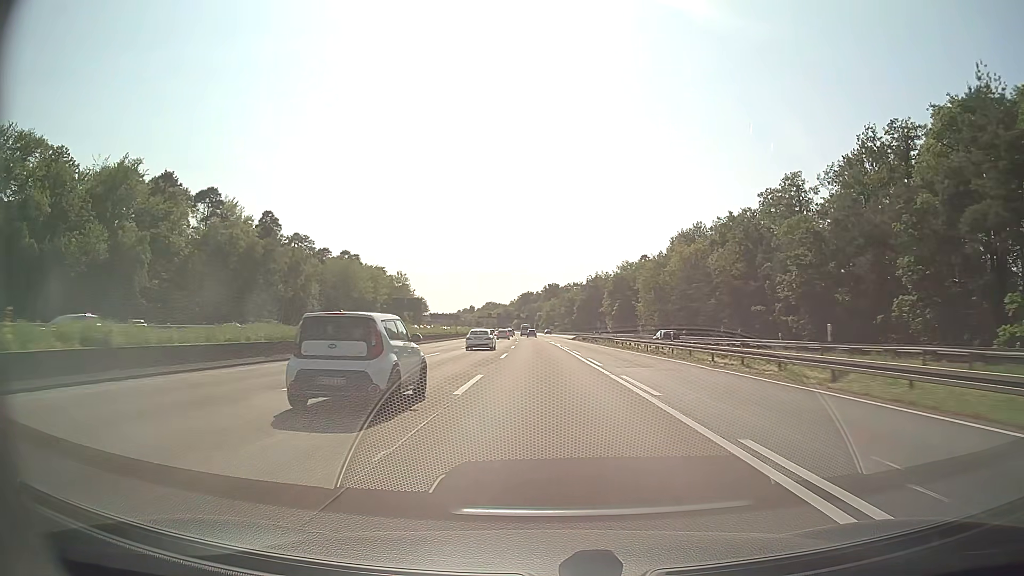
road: motorway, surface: asphalt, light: Day
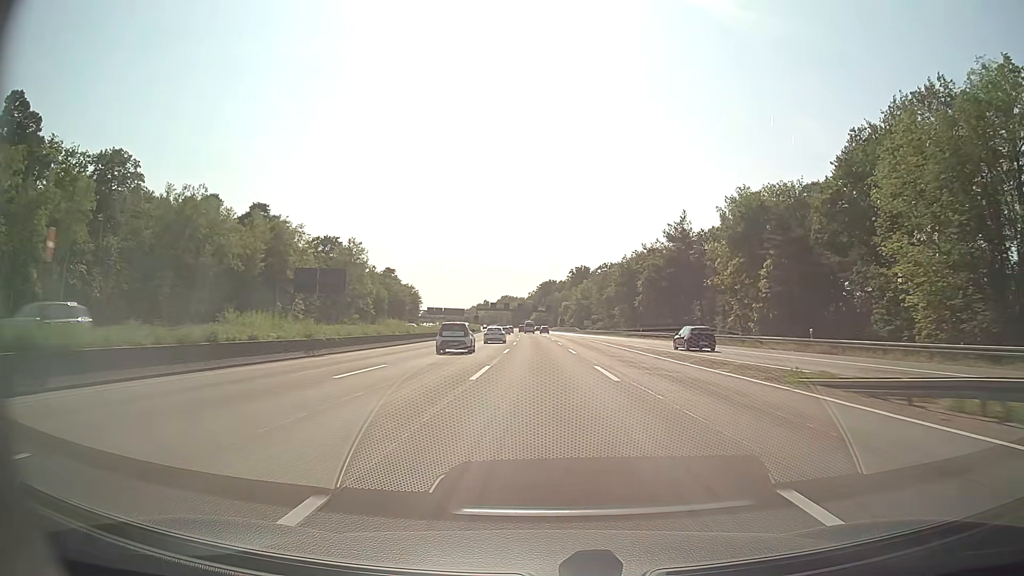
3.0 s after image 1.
(-1.5, +87.2) m; -2°
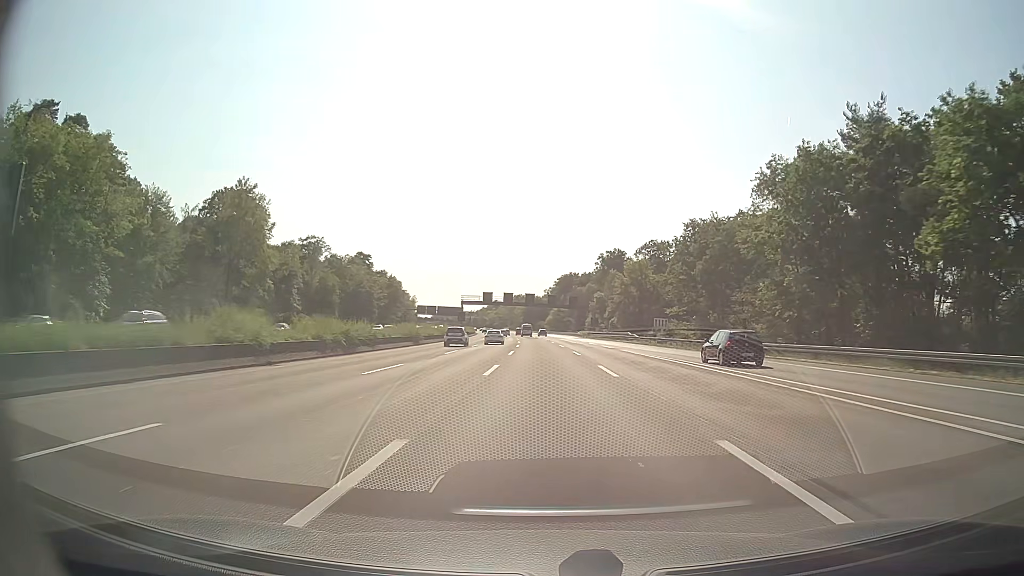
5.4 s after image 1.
(-1.0, +69.8) m; -2°
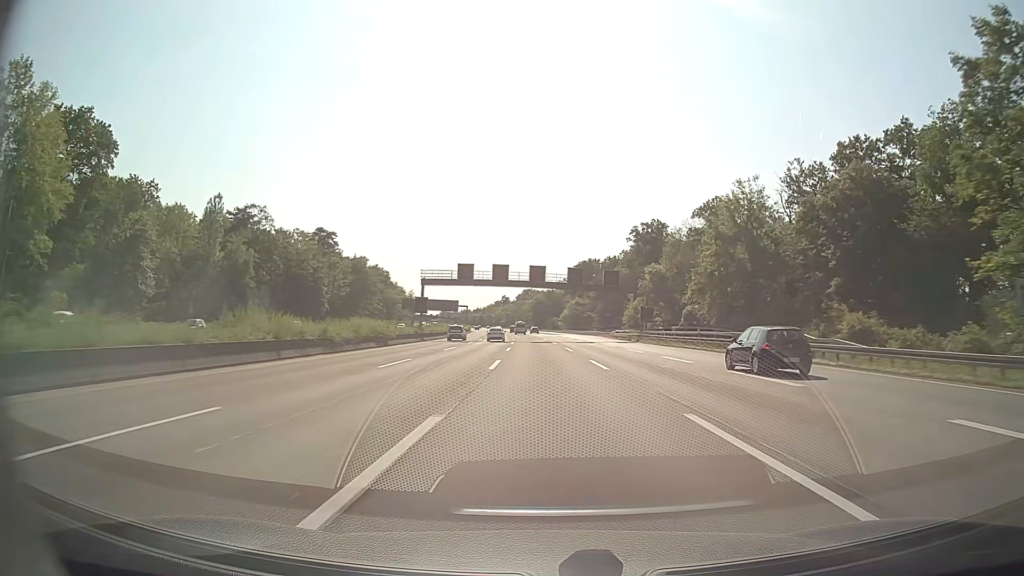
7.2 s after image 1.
(-0.4, +52.3) m; -1°
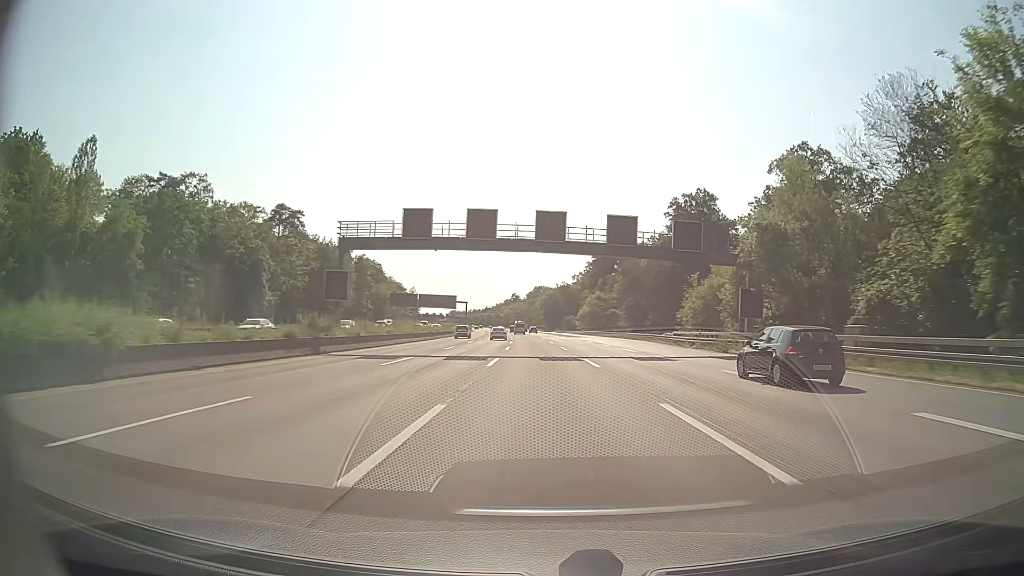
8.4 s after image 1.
(-0.2, +34.9) m; -1°
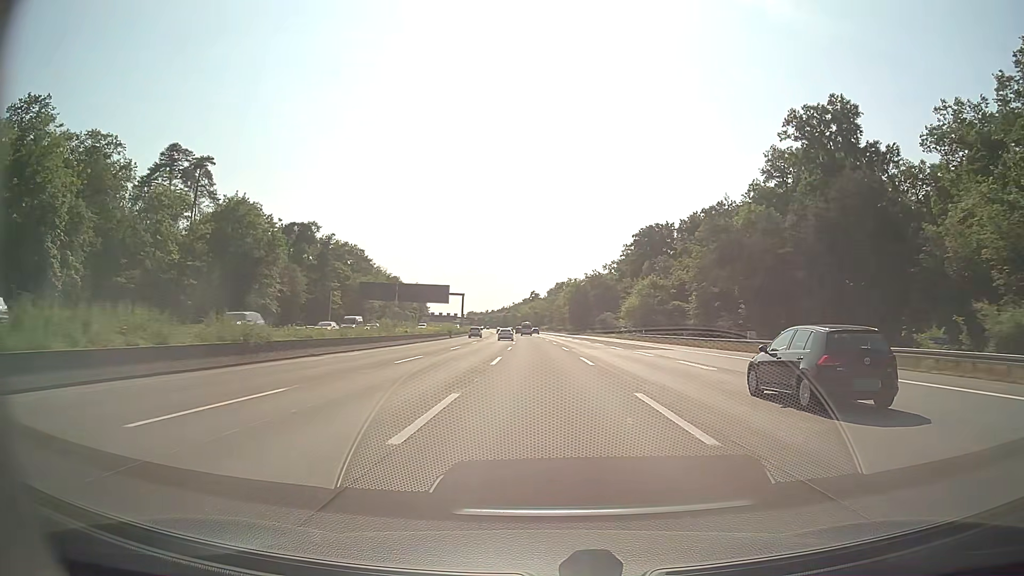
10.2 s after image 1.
(-0.8, +52.3) m; -2°
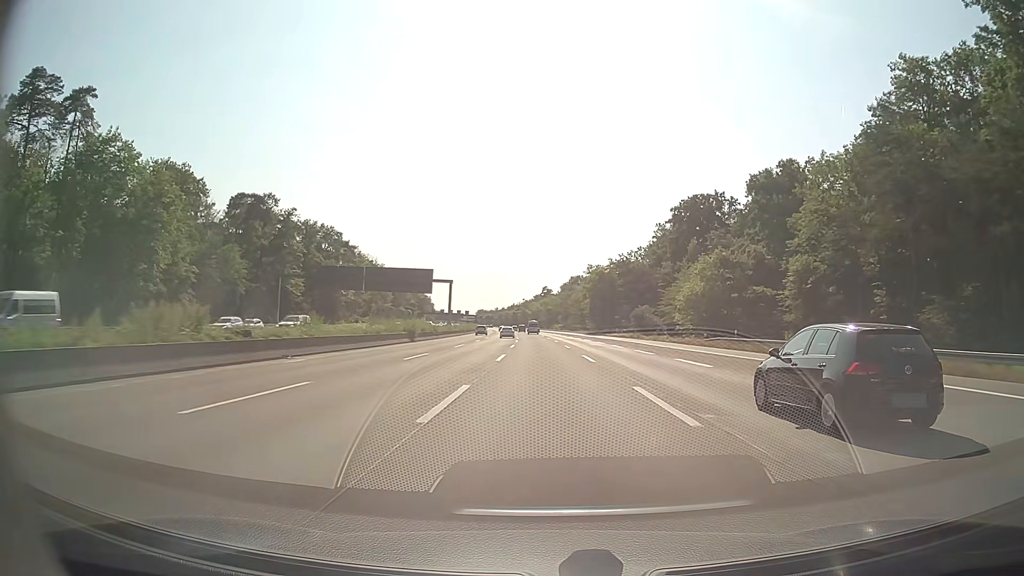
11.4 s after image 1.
(-0.2, +34.8) m; -1°
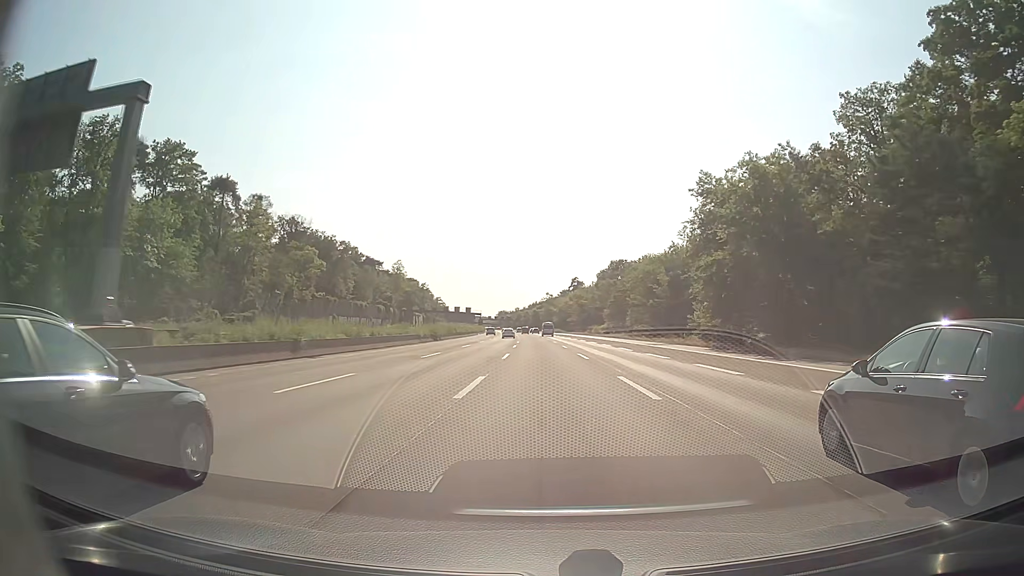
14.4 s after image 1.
(-1.5, +87.1) m; -2°
